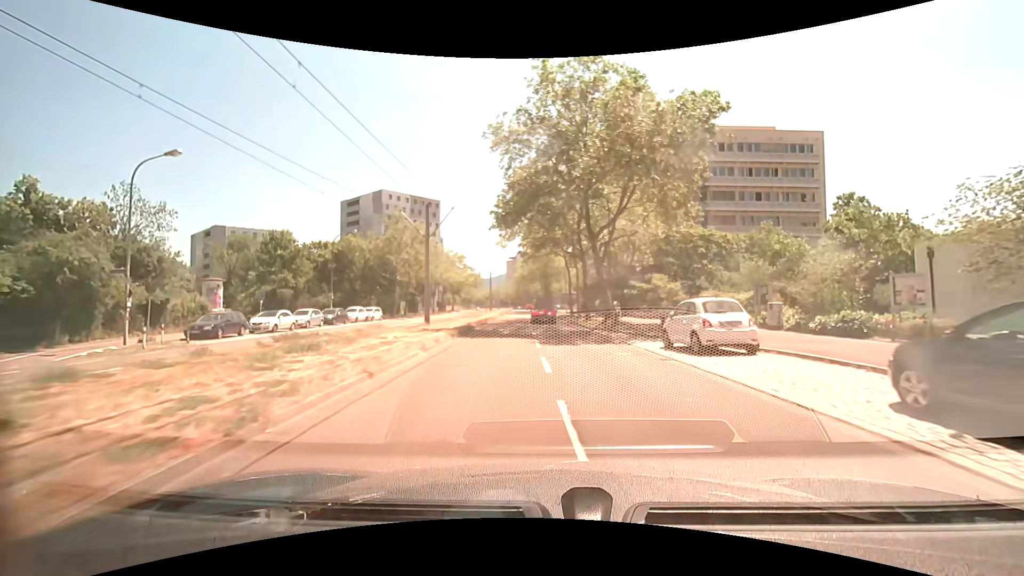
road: tertiary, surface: asphalt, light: Day
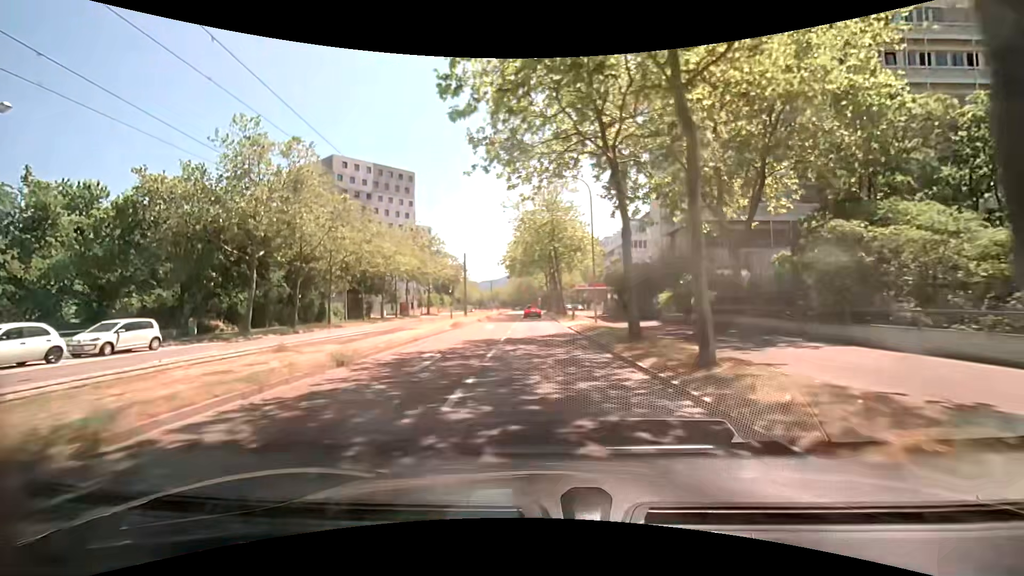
(+0.4, +33.4) m; 0°
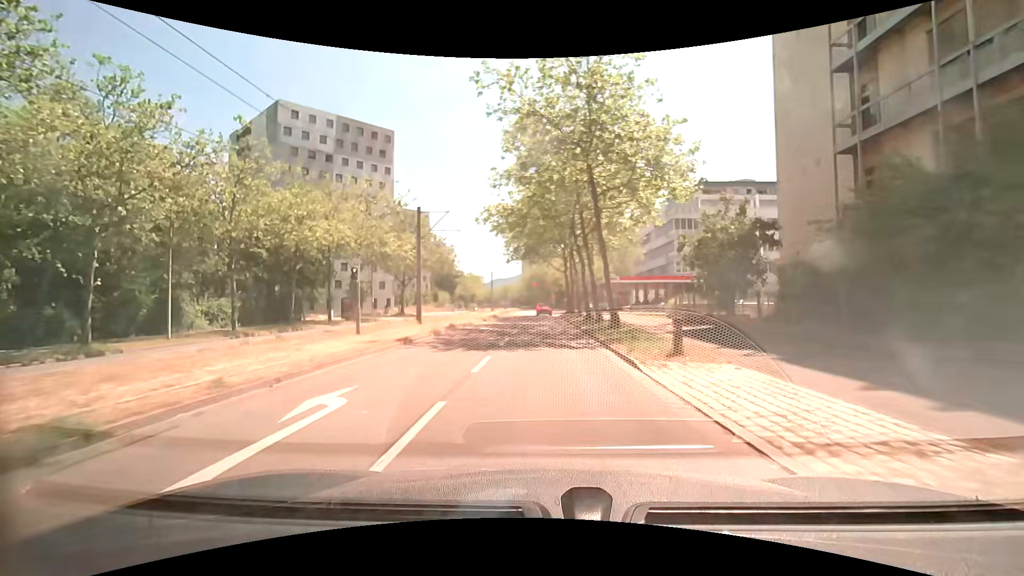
(-0.5, +26.3) m; -2°
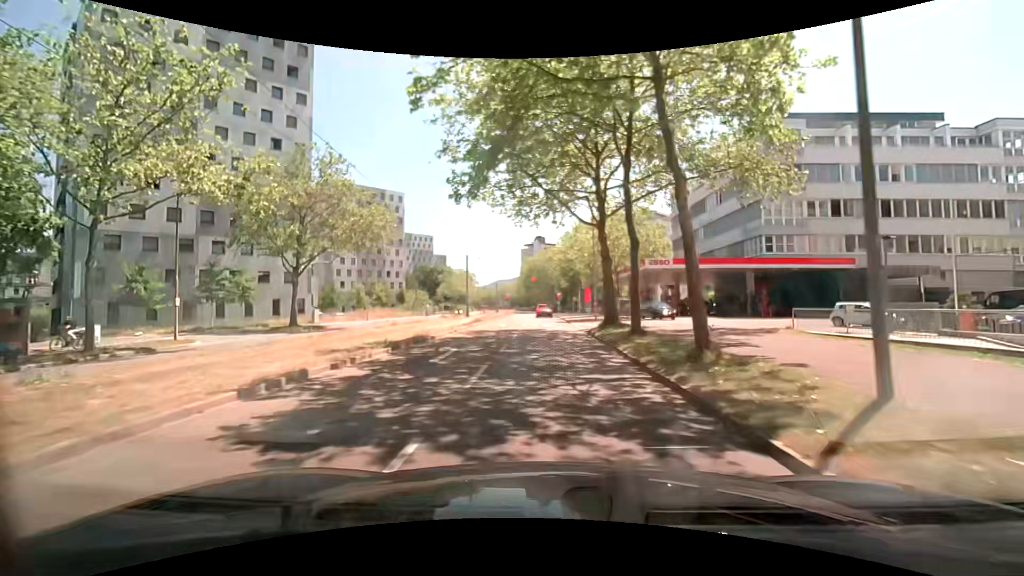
(-0.3, +31.6) m; -1°
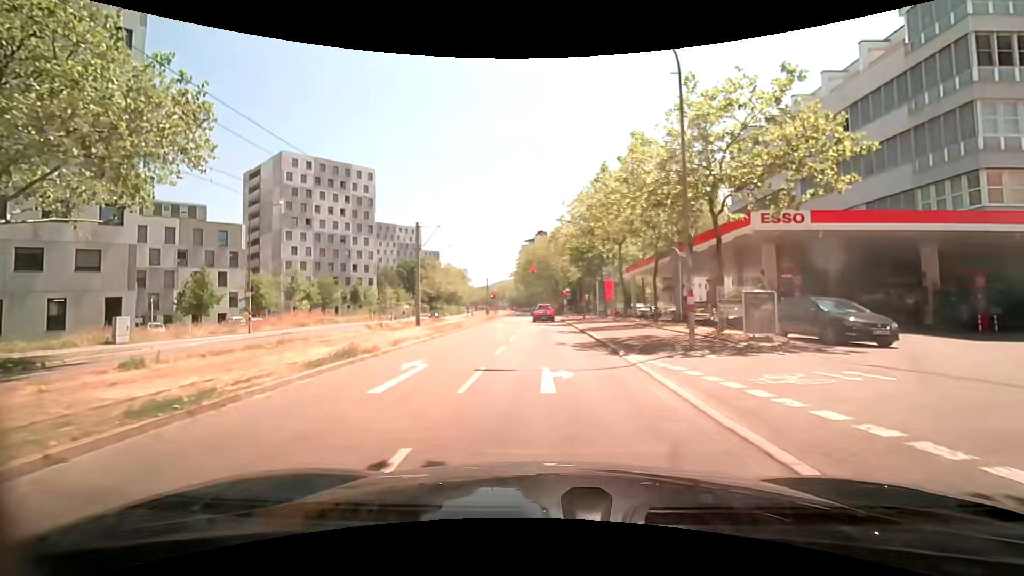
(+0.3, +24.0) m; 0°
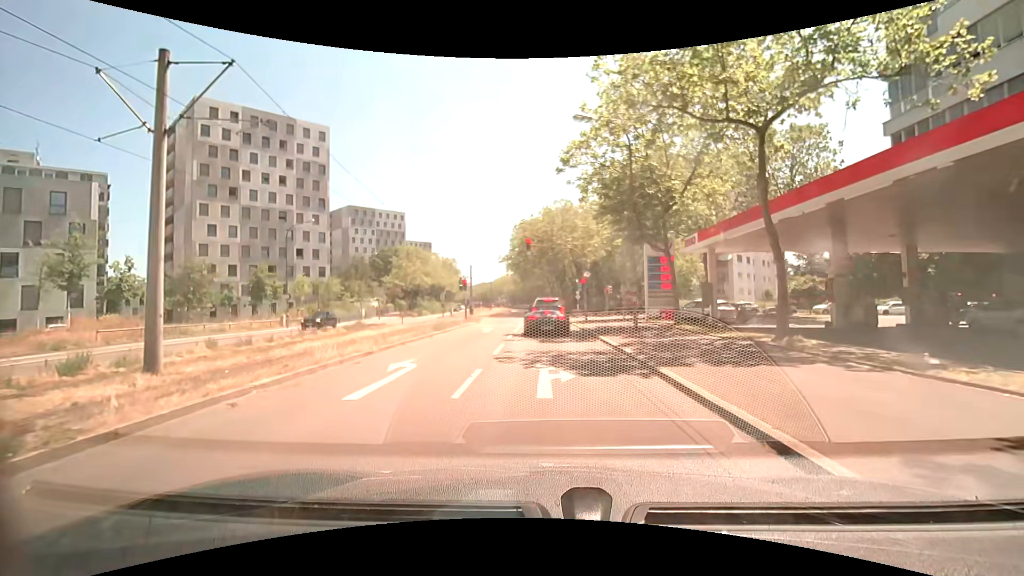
(-0.1, +24.1) m; 0°
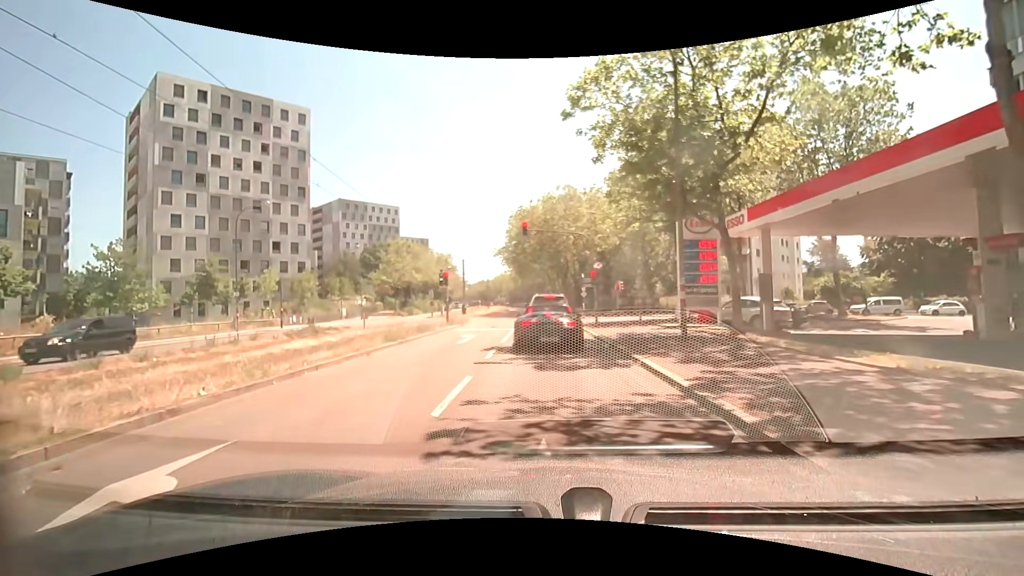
(0.0, +6.9) m; +1°
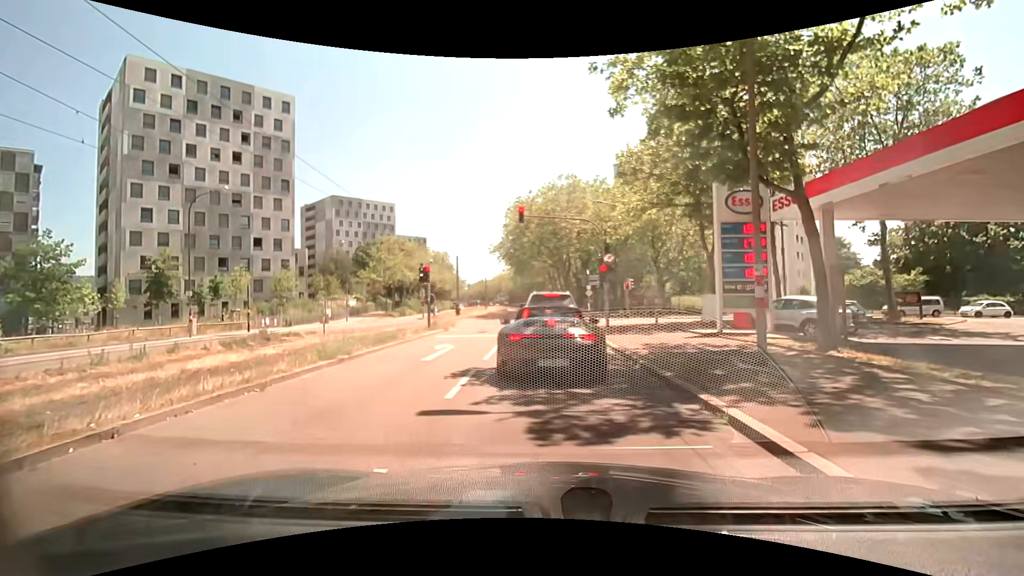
(0.0, +4.6) m; -2°
(0, +10) (0, +20) (0, +30) (0, +40) (0, +50) (0, +60) (0, +70) (-1, +80) (-1, +90) (-1, +100) m
